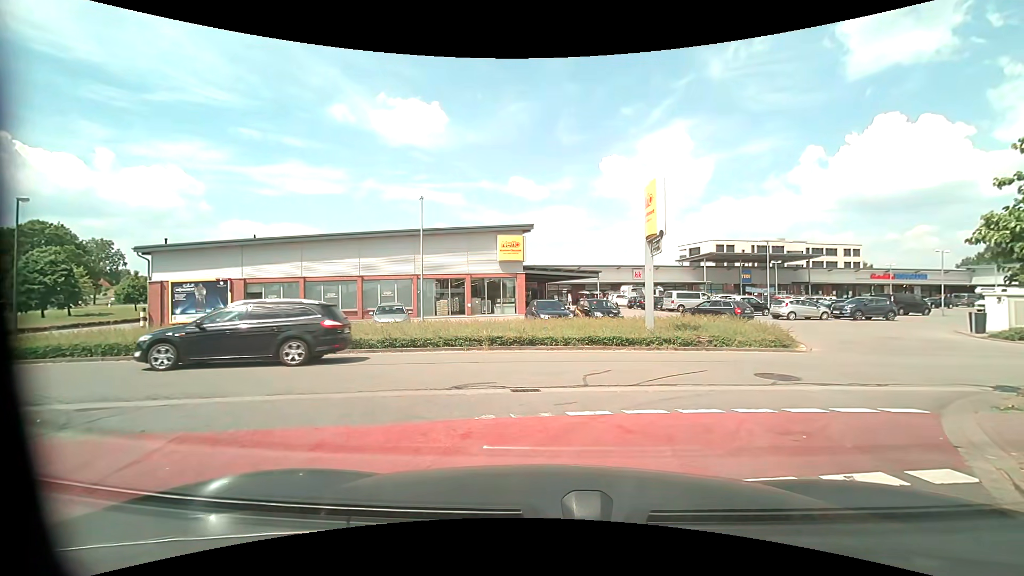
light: Day
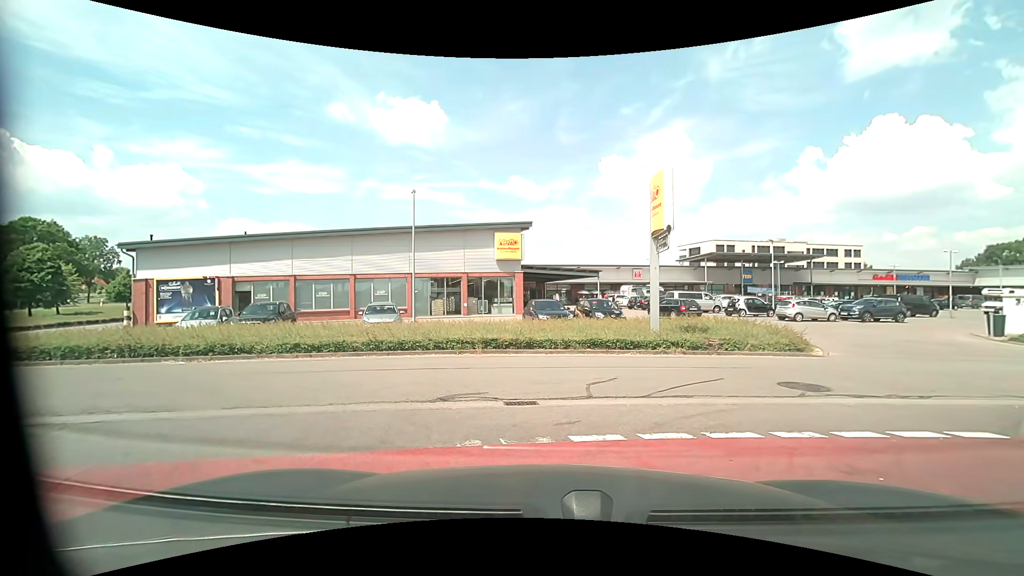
(0.0, +1.1) m; 0°
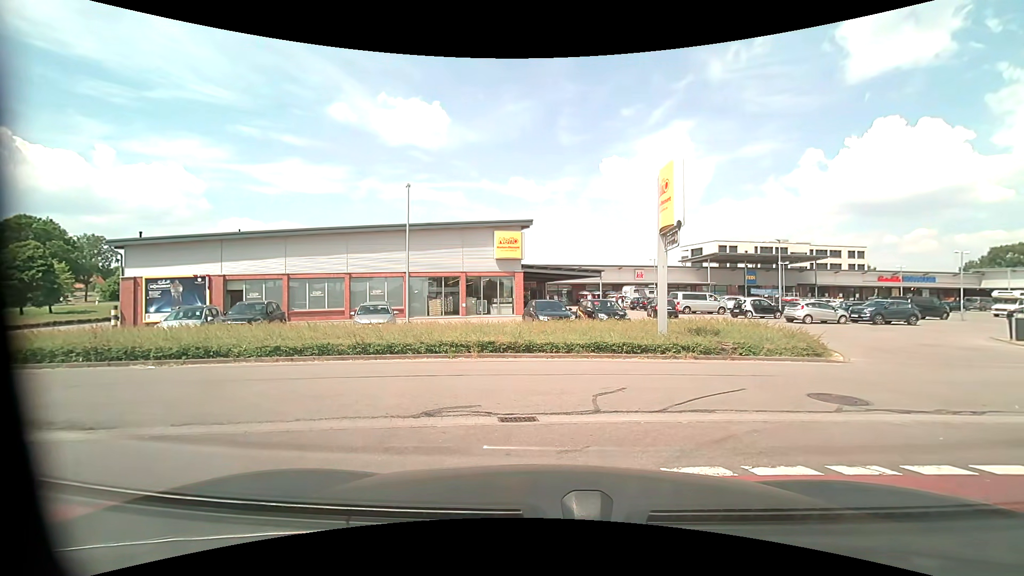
(0.0, +1.1) m; 0°
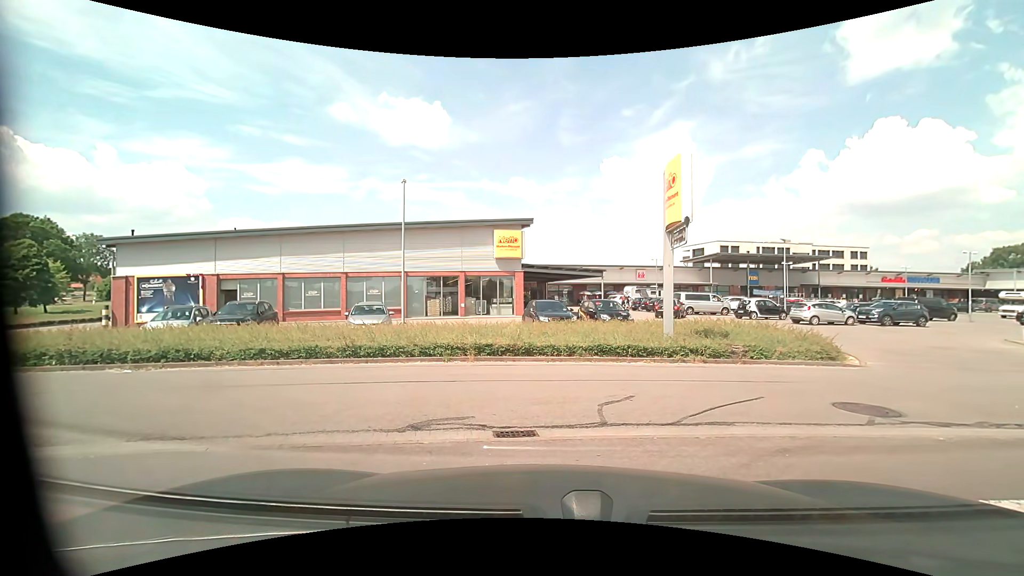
(0.0, +0.7) m; 0°
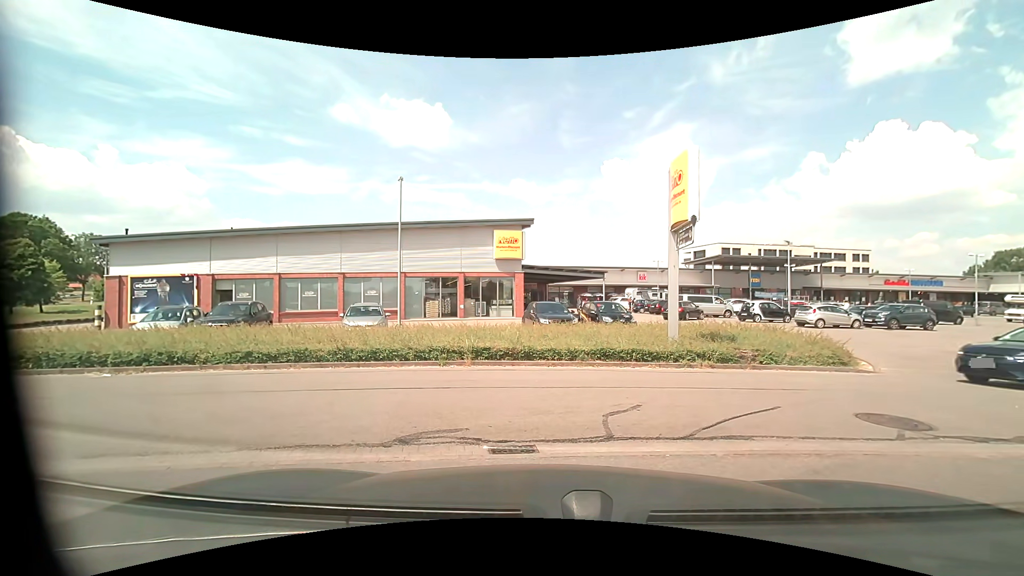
(0.0, +0.5) m; 0°
